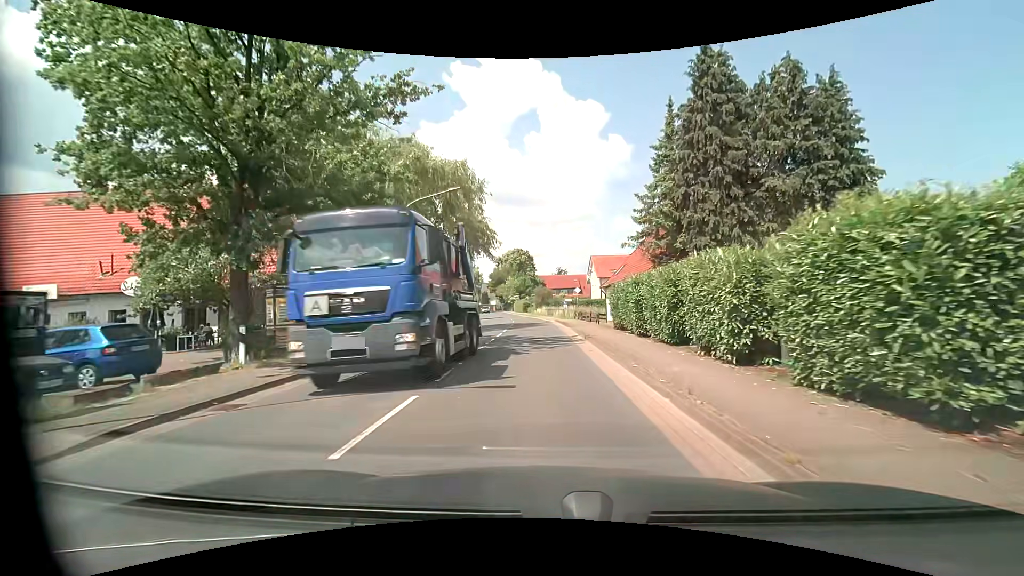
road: primary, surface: asphalt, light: Day
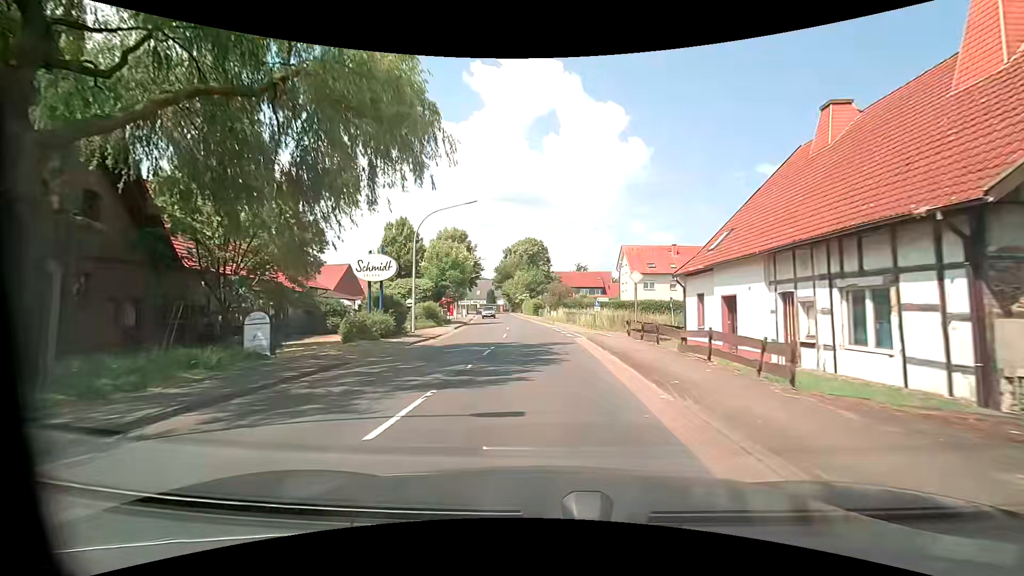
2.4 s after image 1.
(-0.3, +22.5) m; -2°
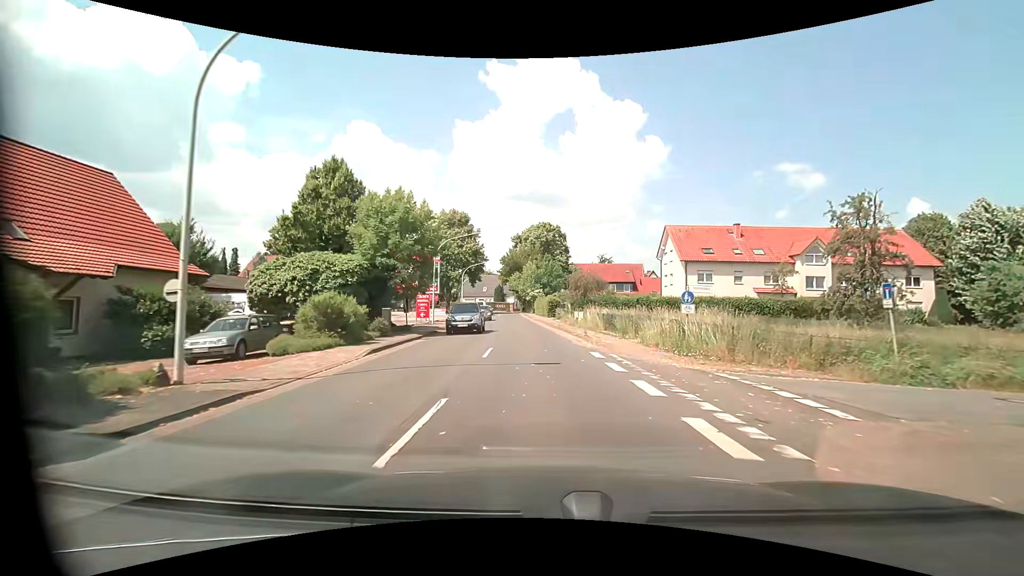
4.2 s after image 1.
(-0.3, +19.2) m; -2°
